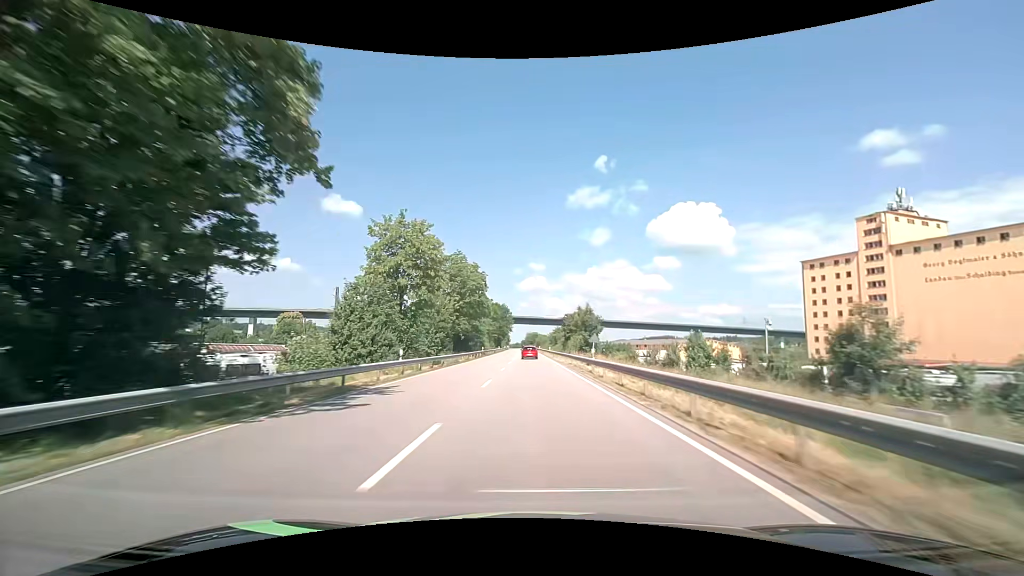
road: primary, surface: asphalt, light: Day
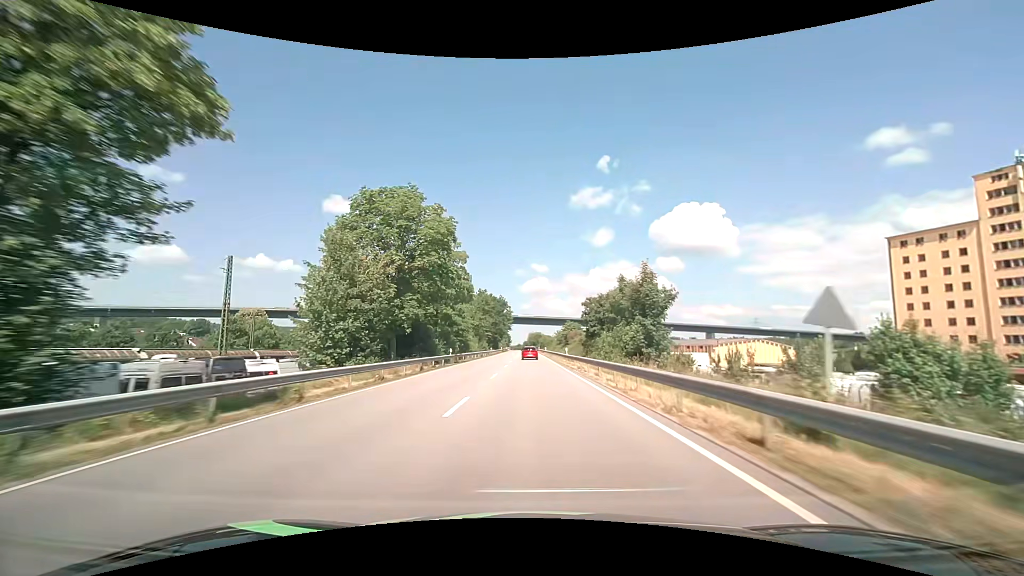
(-0.1, +31.3) m; 0°
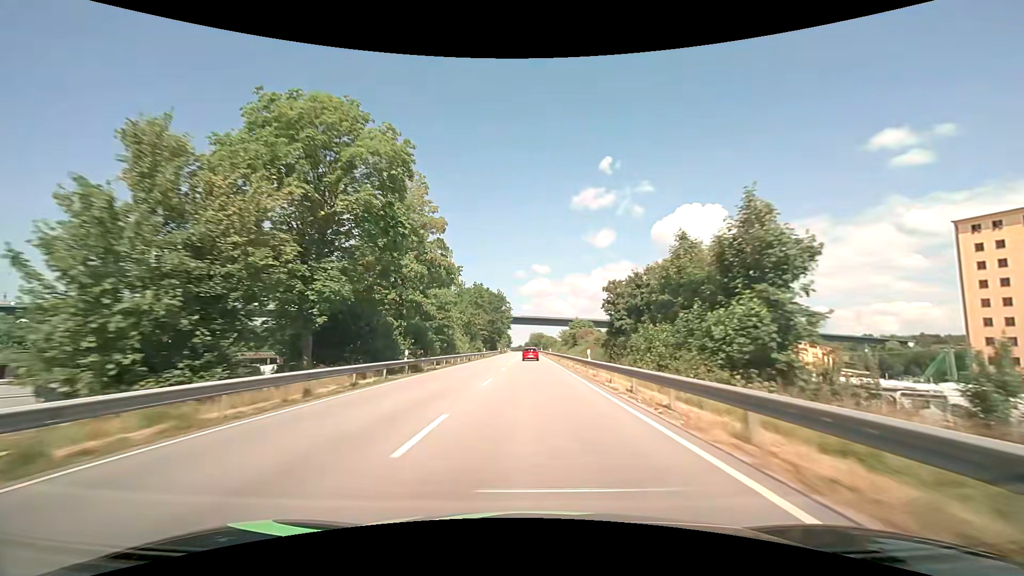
(0.0, +15.7) m; 0°
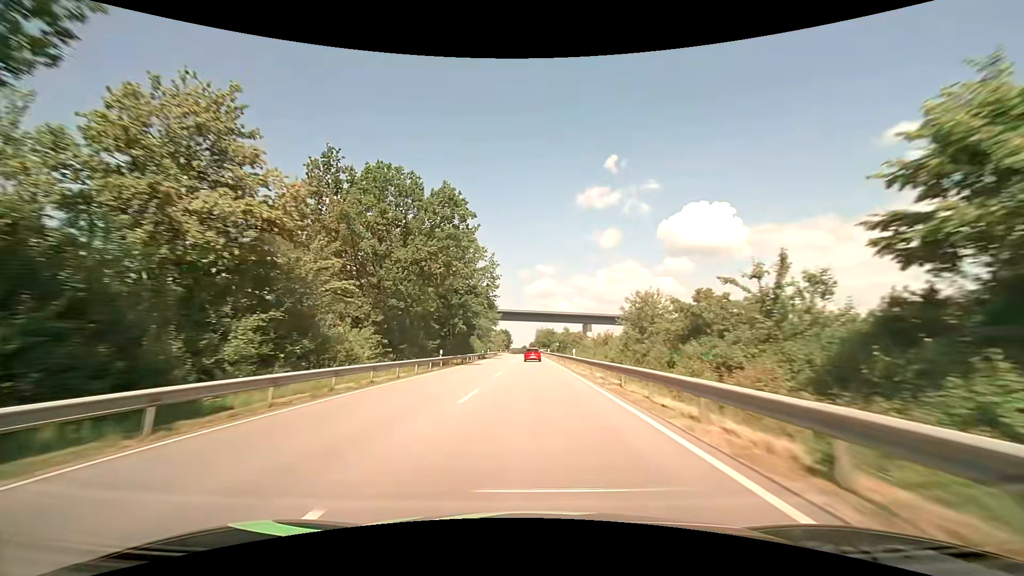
(-0.3, +78.6) m; -1°
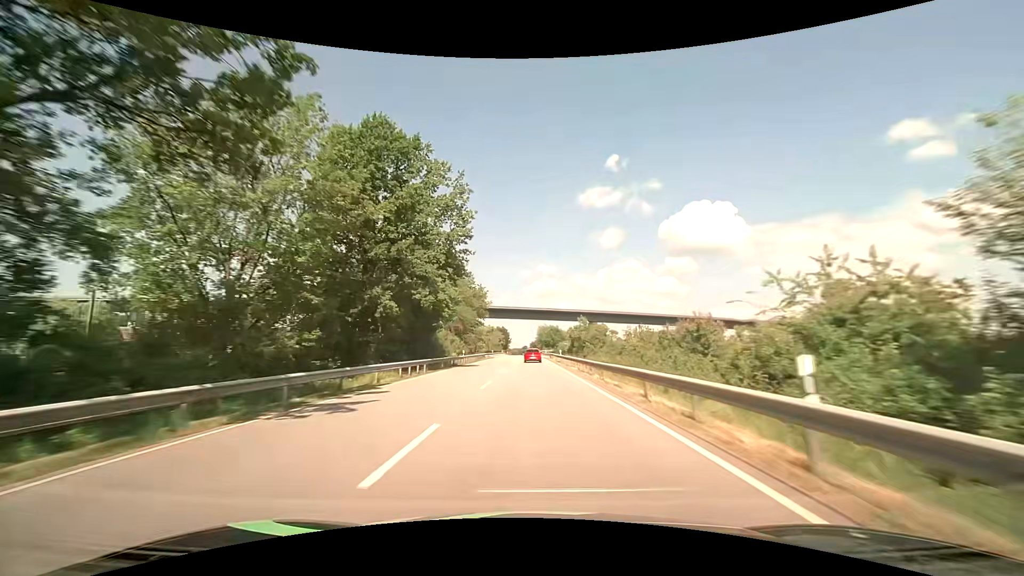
(-0.1, +31.5) m; 0°
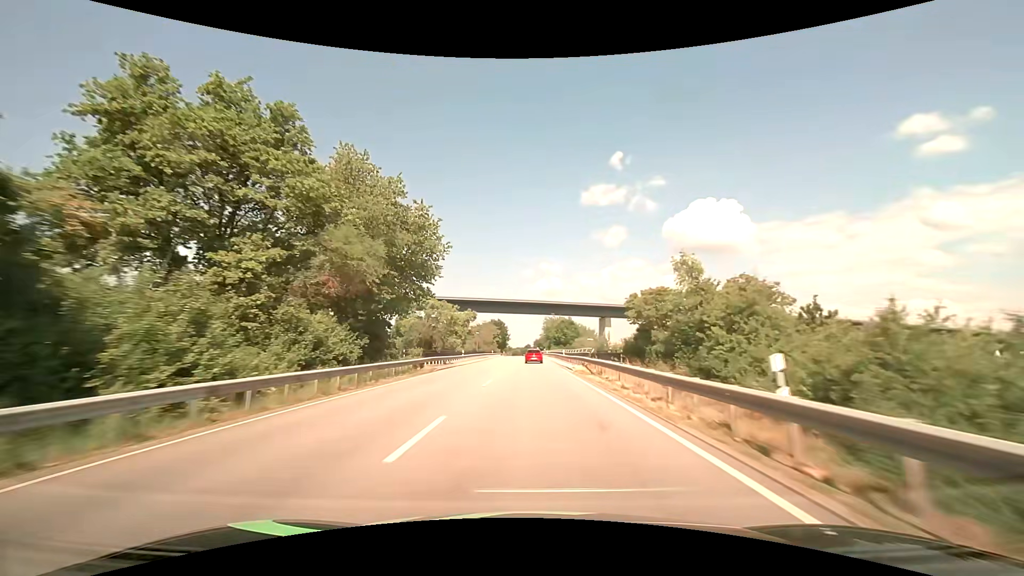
(0.0, +47.3) m; 0°
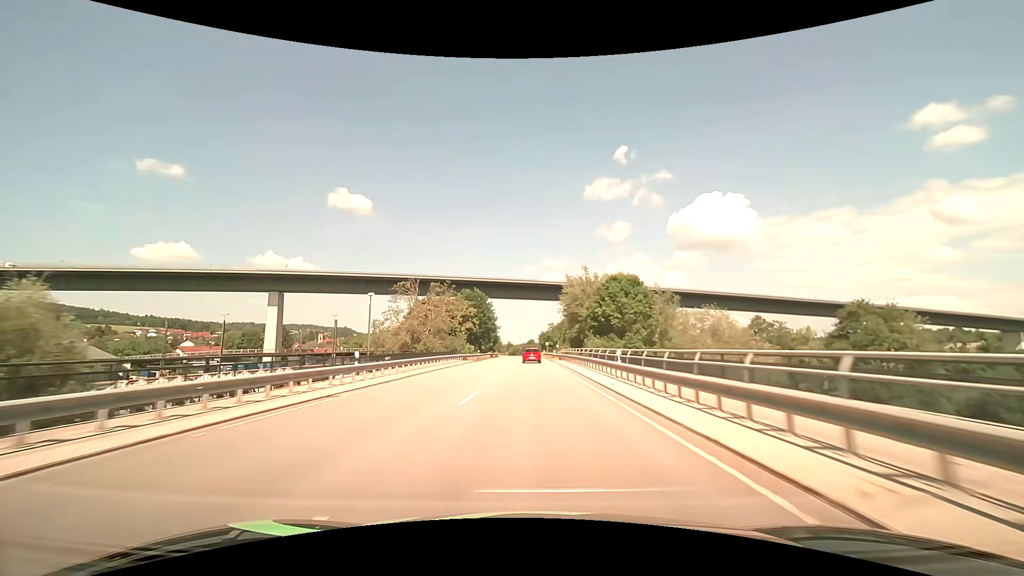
(-0.4, +78.4) m; 0°
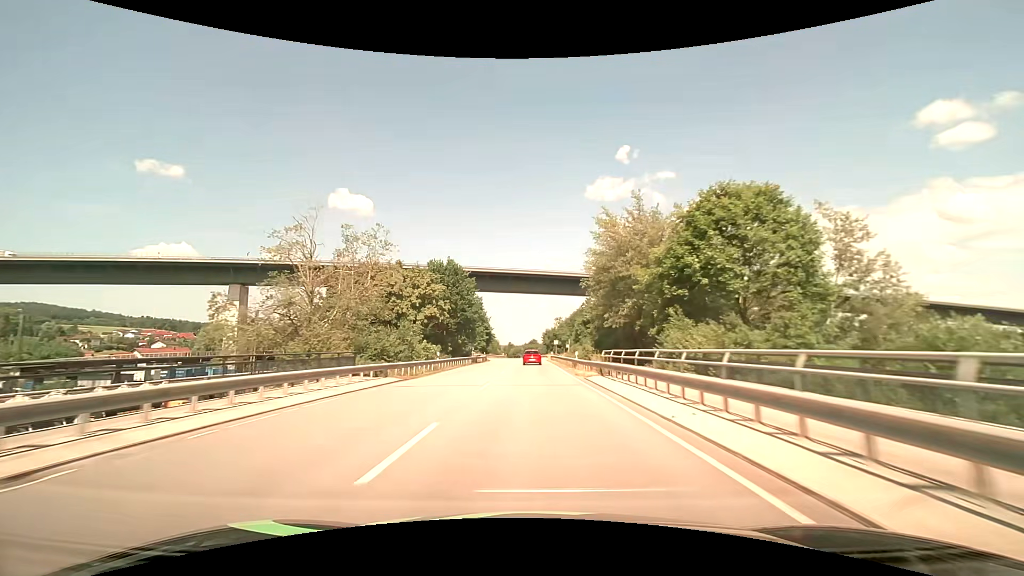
(-0.1, +31.2) m; 0°
(0, +10) (0, +20) (0, +30) (0, +40) (0, +50) (0, +60) (0, +70) (0, +80) (0, +90) (-1, +100) m
